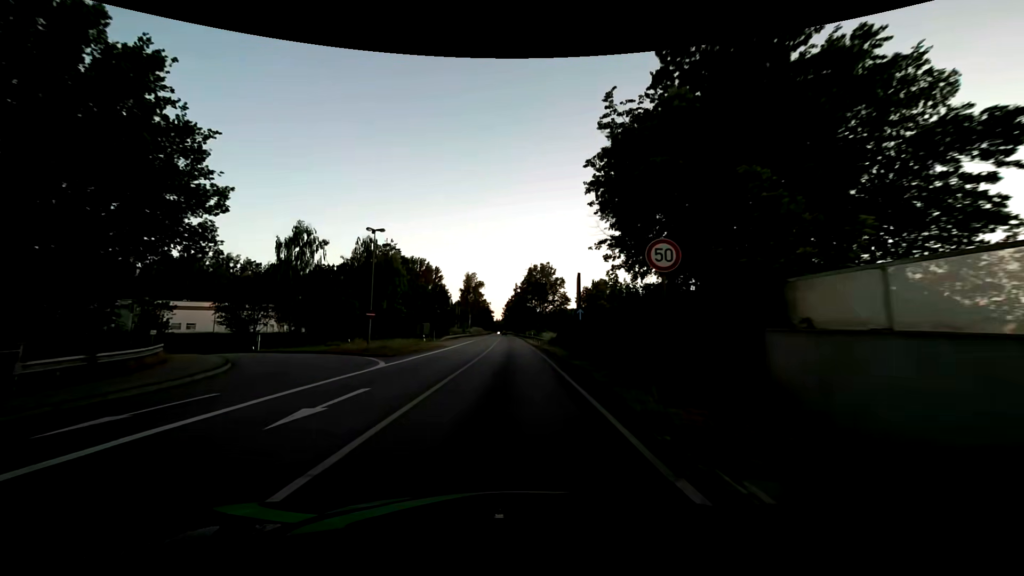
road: primary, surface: asphalt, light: Day
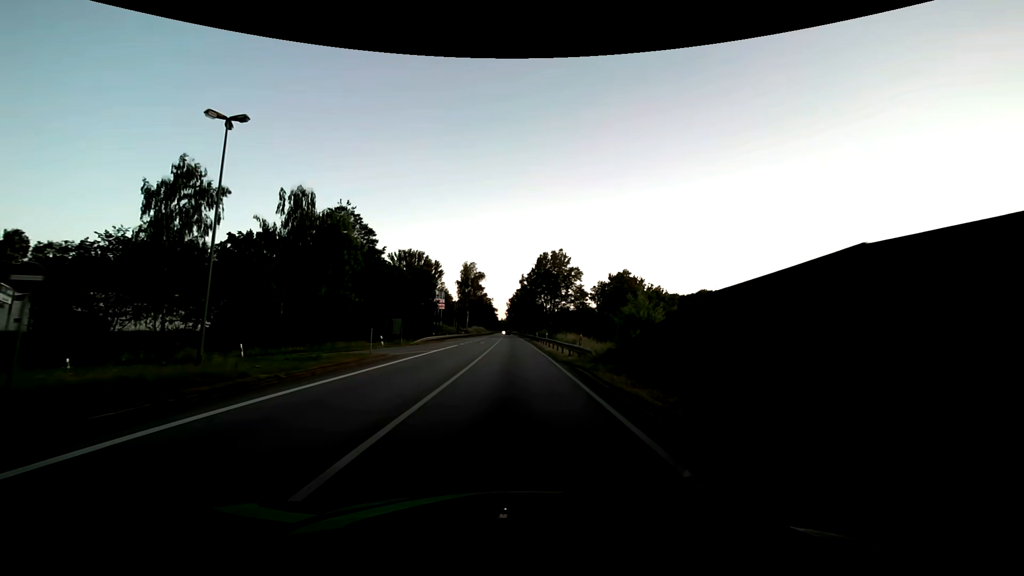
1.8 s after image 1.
(-0.1, +22.8) m; -1°
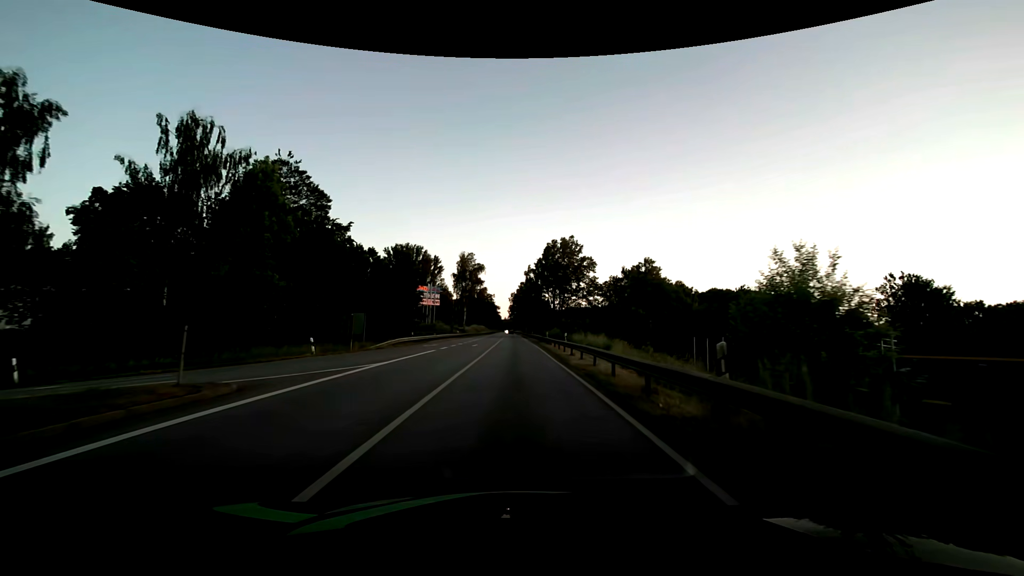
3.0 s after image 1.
(0.0, +15.2) m; 0°
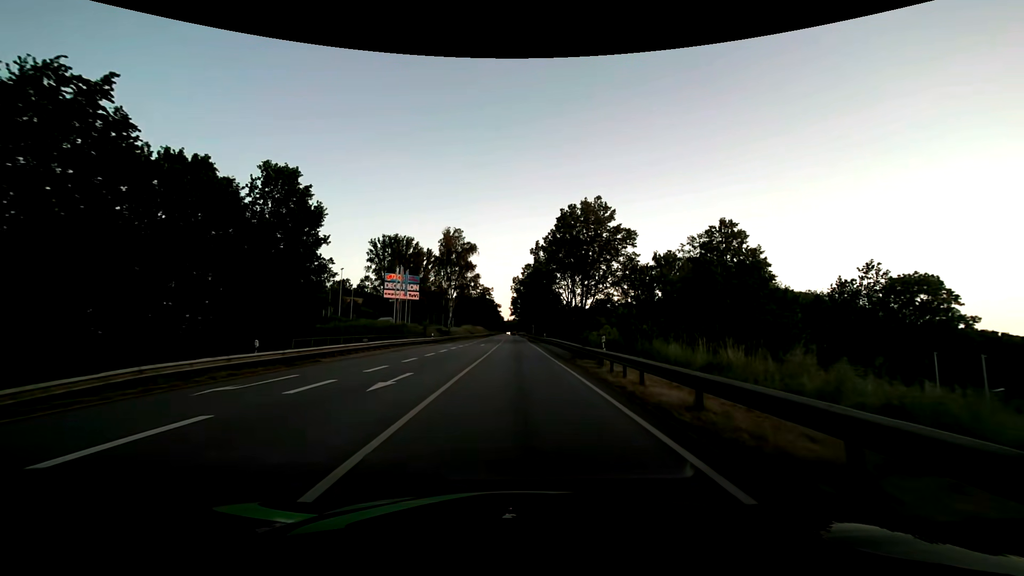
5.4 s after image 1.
(-0.1, +30.5) m; 0°
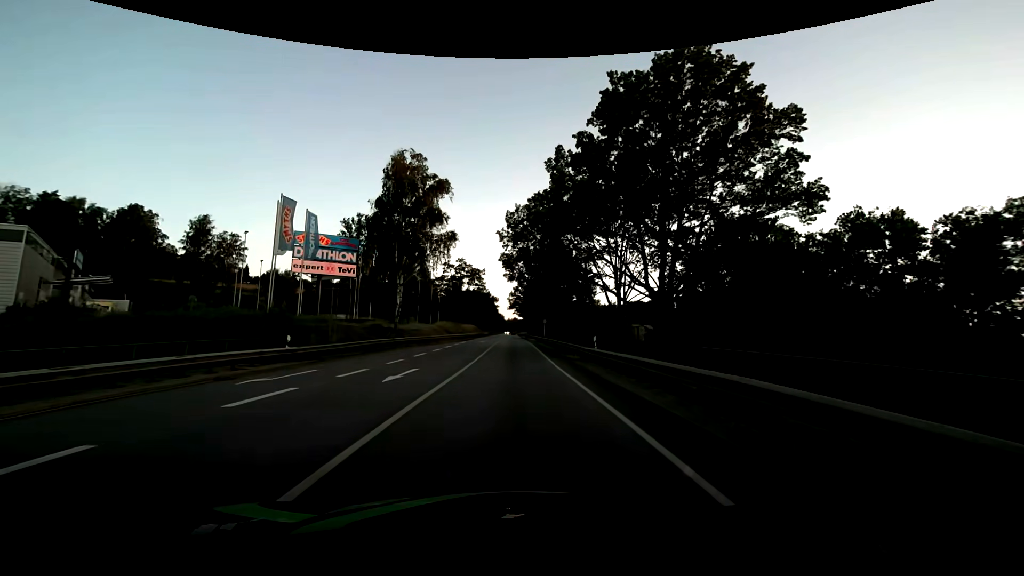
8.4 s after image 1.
(+0.1, +38.3) m; 0°
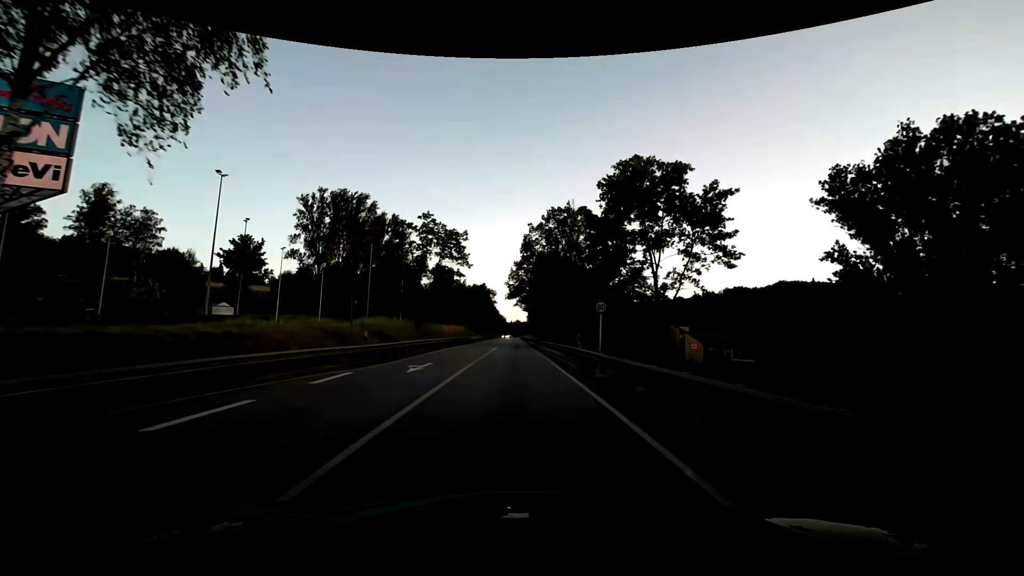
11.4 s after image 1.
(-0.1, +38.2) m; -1°
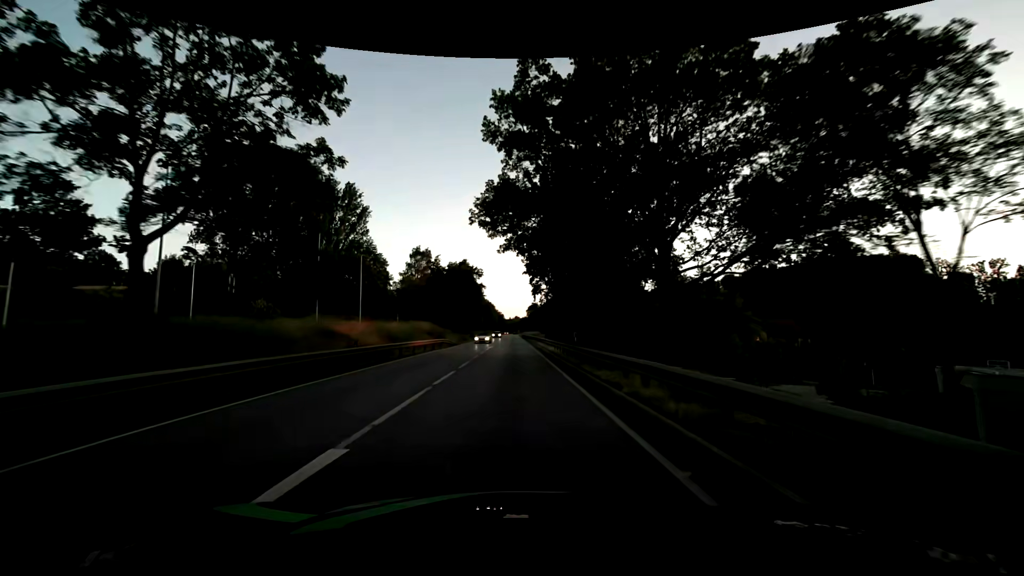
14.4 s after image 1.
(+0.7, +40.9) m; +1°
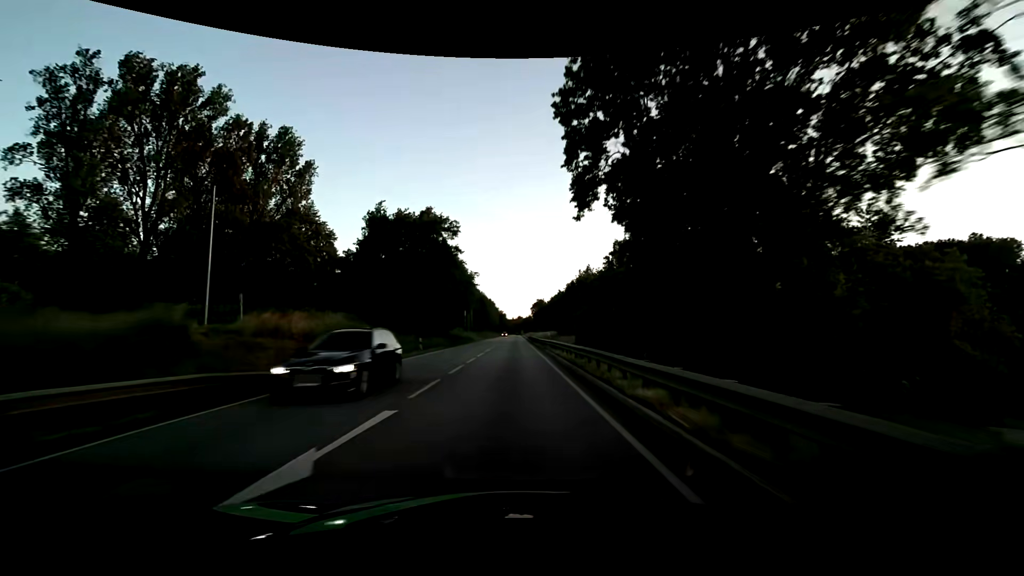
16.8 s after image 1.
(0.0, +39.0) m; -1°
(0, +10) (0, +20) (0, +30) (0, +40) (0, +50) (0, +60) (0, +70) (0, +80) (0, +90) (0, +100) m
